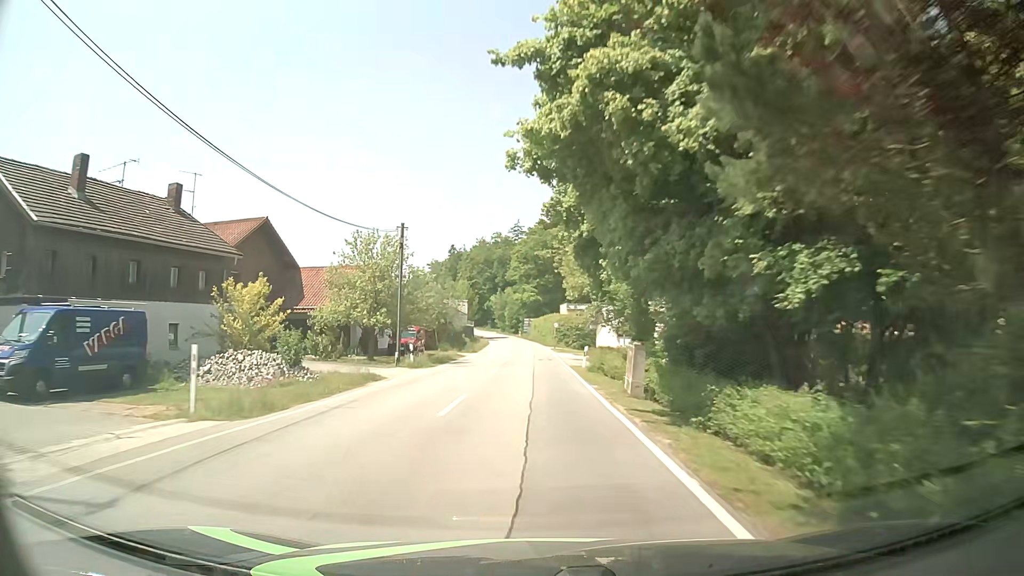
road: tertiary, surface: asphalt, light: Day
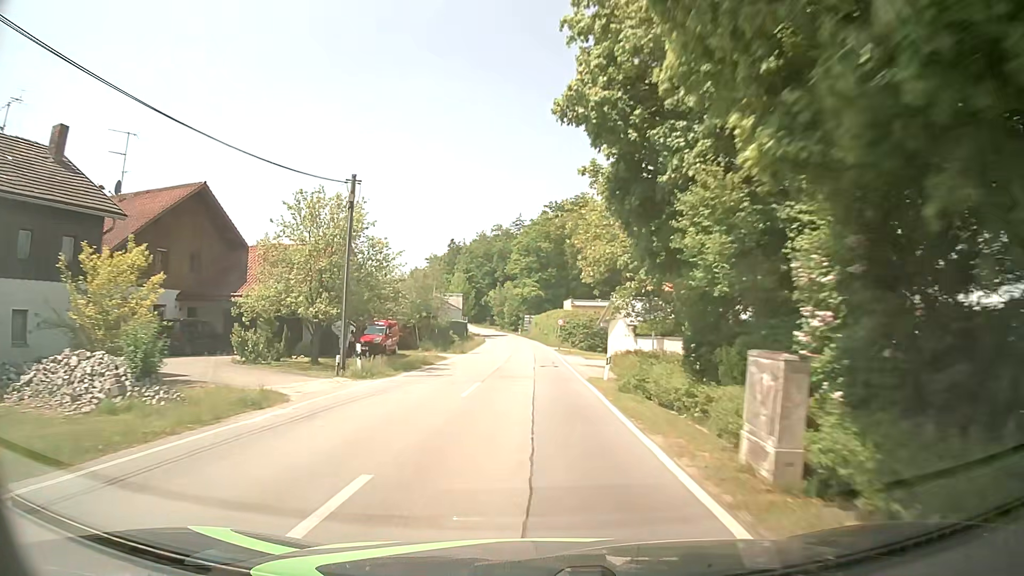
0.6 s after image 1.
(-0.1, +9.1) m; 0°
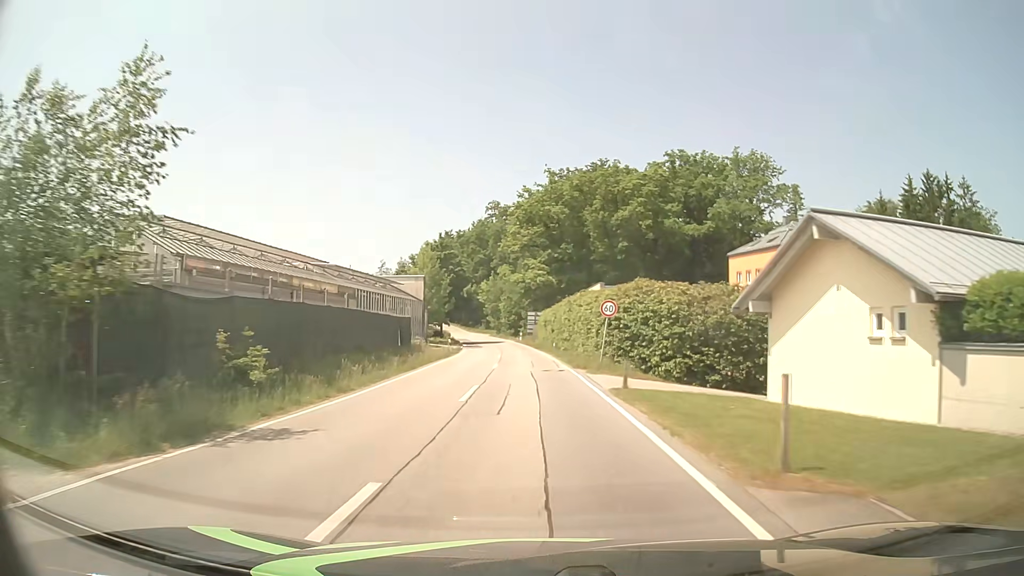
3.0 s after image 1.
(-0.2, +36.4) m; -1°
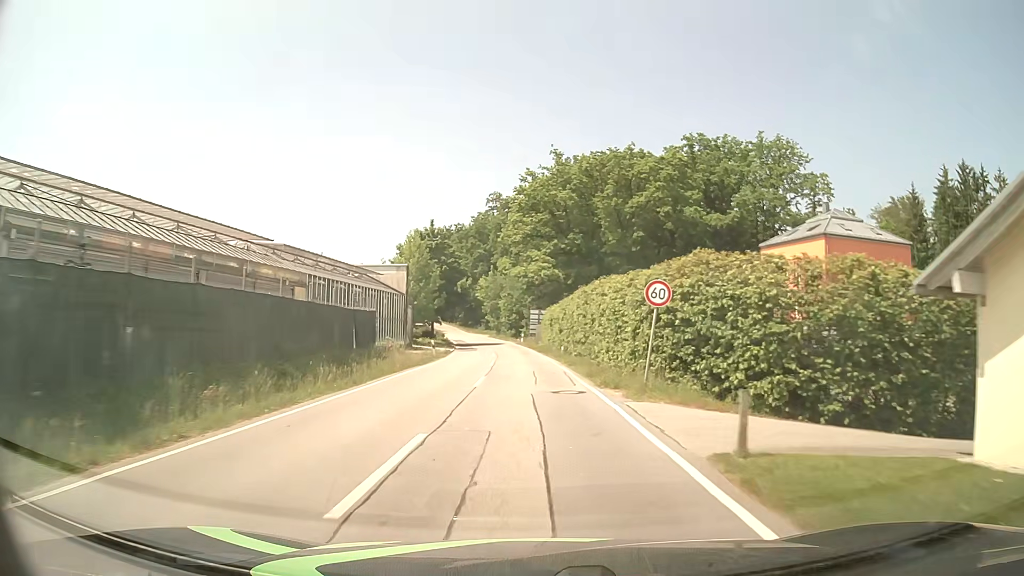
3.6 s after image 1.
(0.0, +9.1) m; 0°
(0, +10) (0, +20) (0, +30) (-1, +40) (-1, +50) (-2, +60) (-4, +70) (-5, +80) (-7, +90) (-9, +99) m
